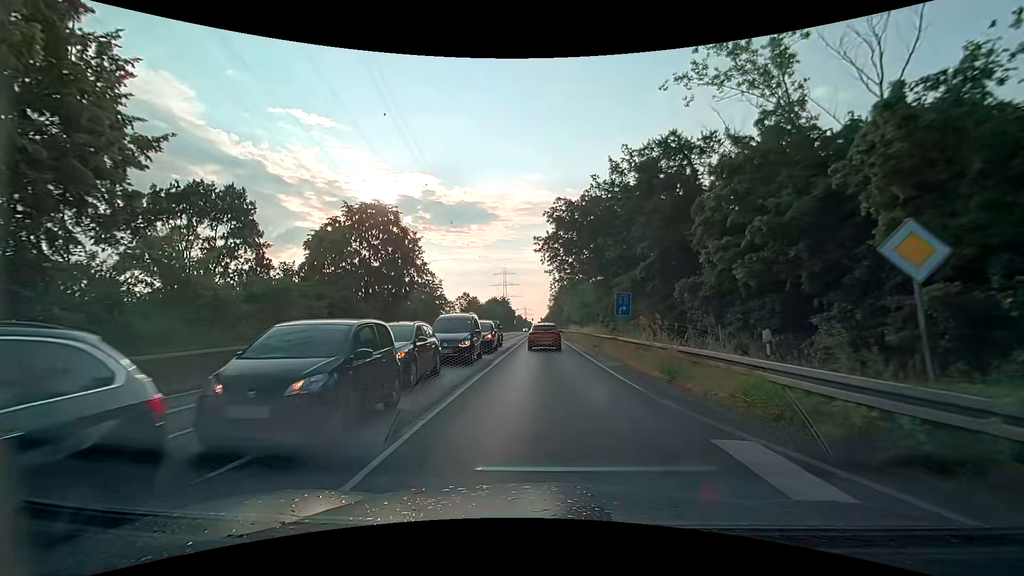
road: secondary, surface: asphalt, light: Day
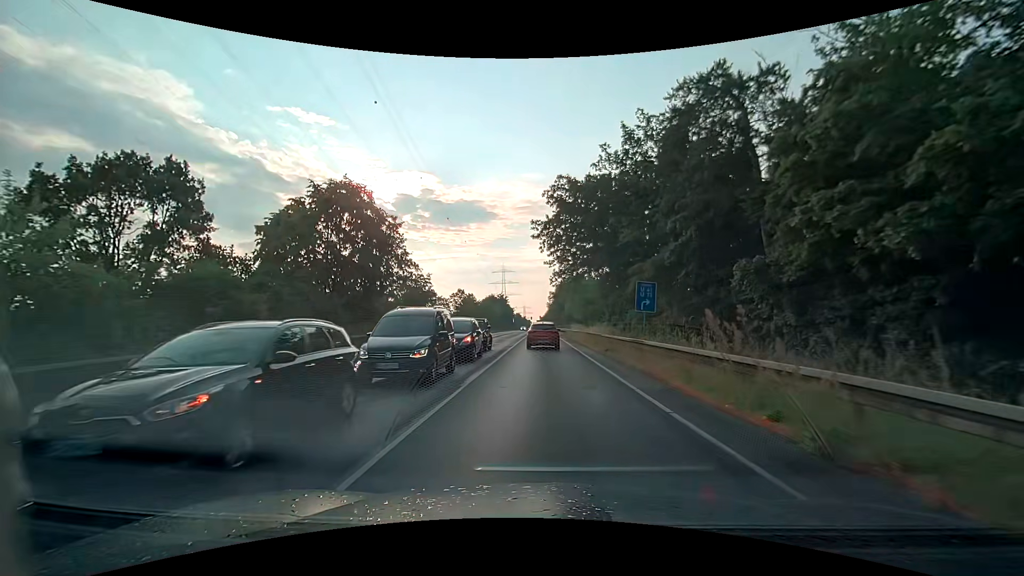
(-0.1, +6.4) m; -1°
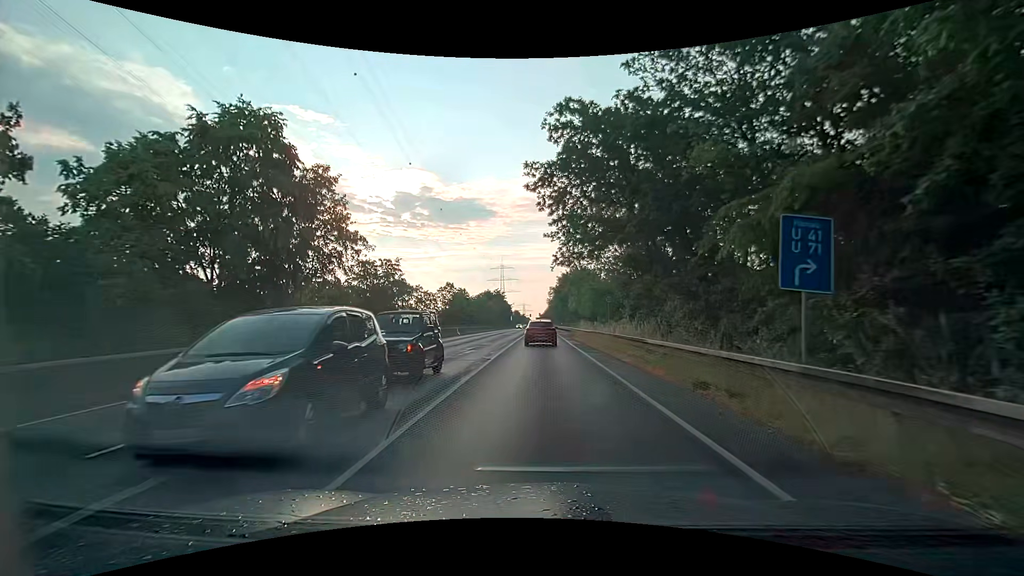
(+0.1, +12.9) m; 0°
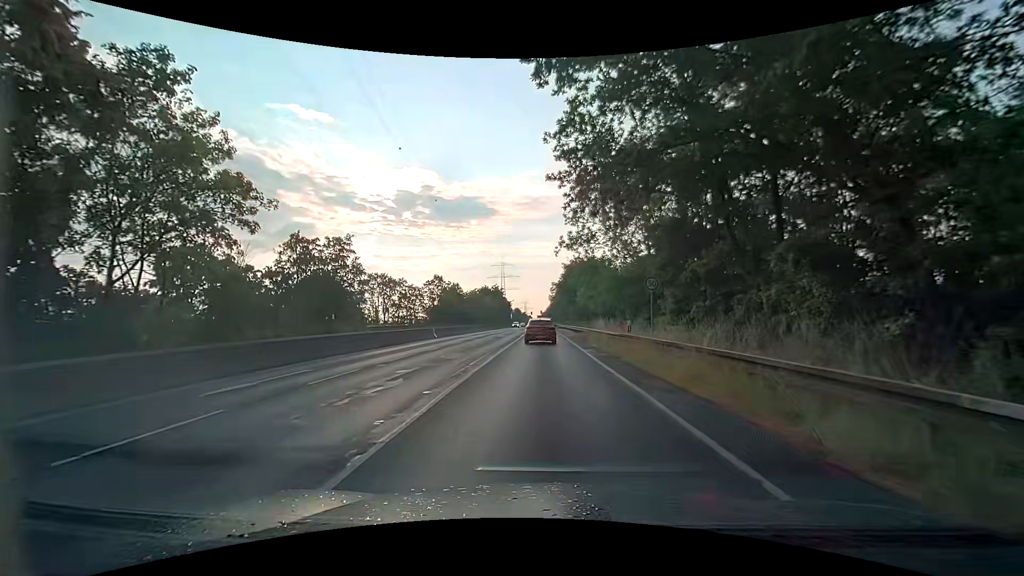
(0.0, +12.5) m; 0°
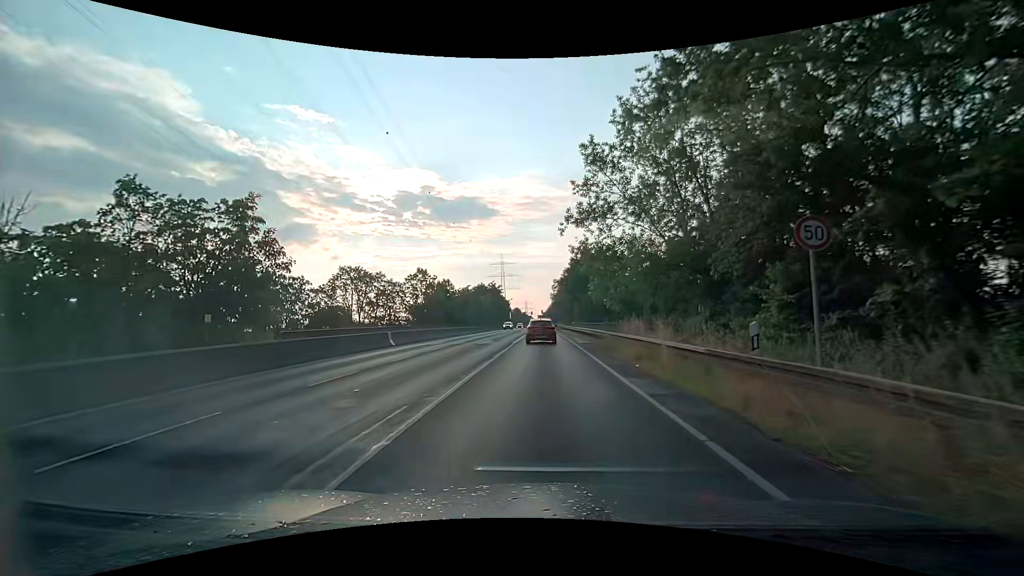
(0.0, +12.0) m; 0°
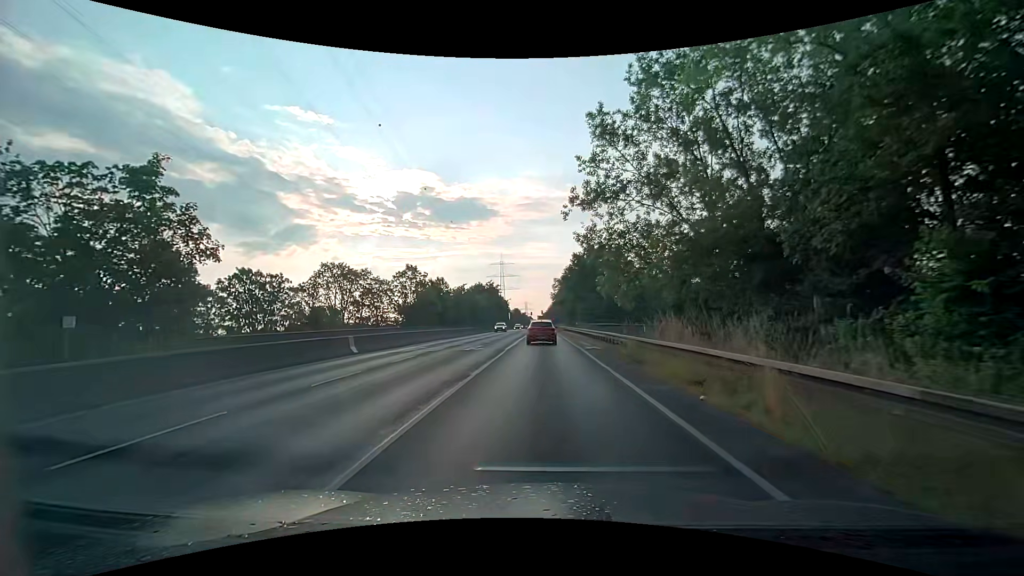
(0.0, +5.9) m; -1°
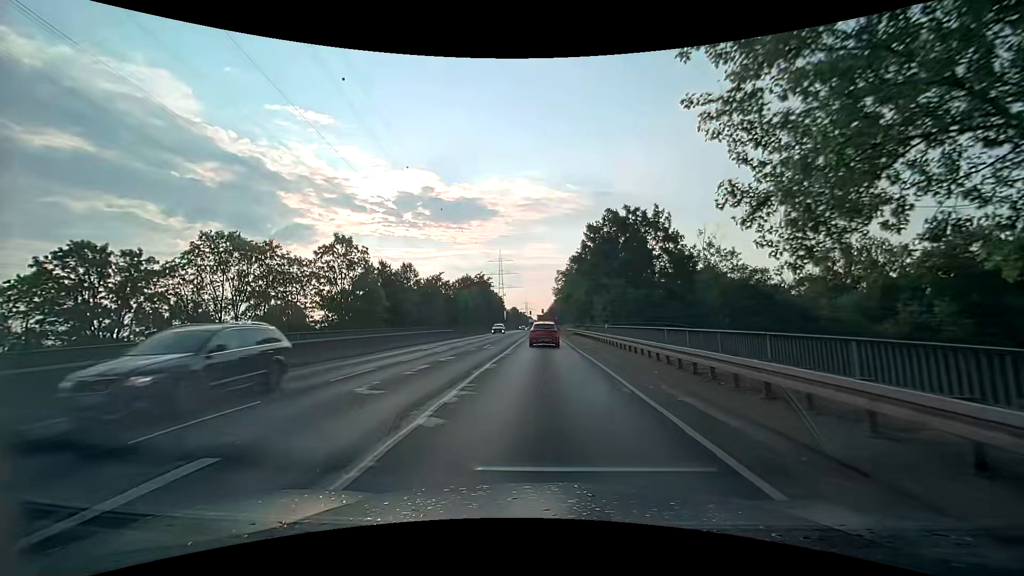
(+0.3, +23.7) m; +1°
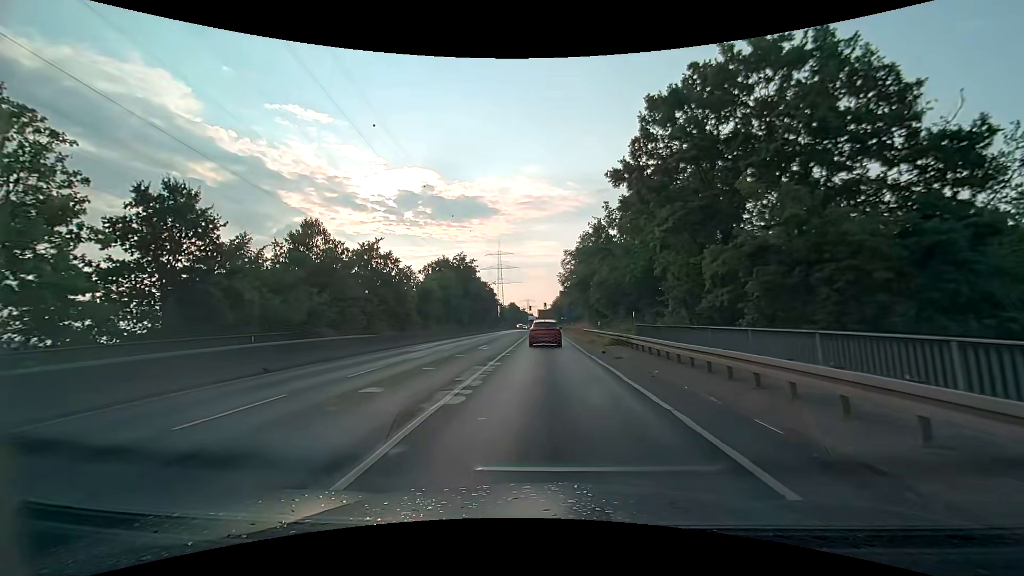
(-0.1, +30.1) m; -1°
(0, +10) (0, +20) (0, +30) (0, +40) (0, +50) (+1, +60) (+1, +70) (+1, +80) (+2, +90) (+3, +100) m
